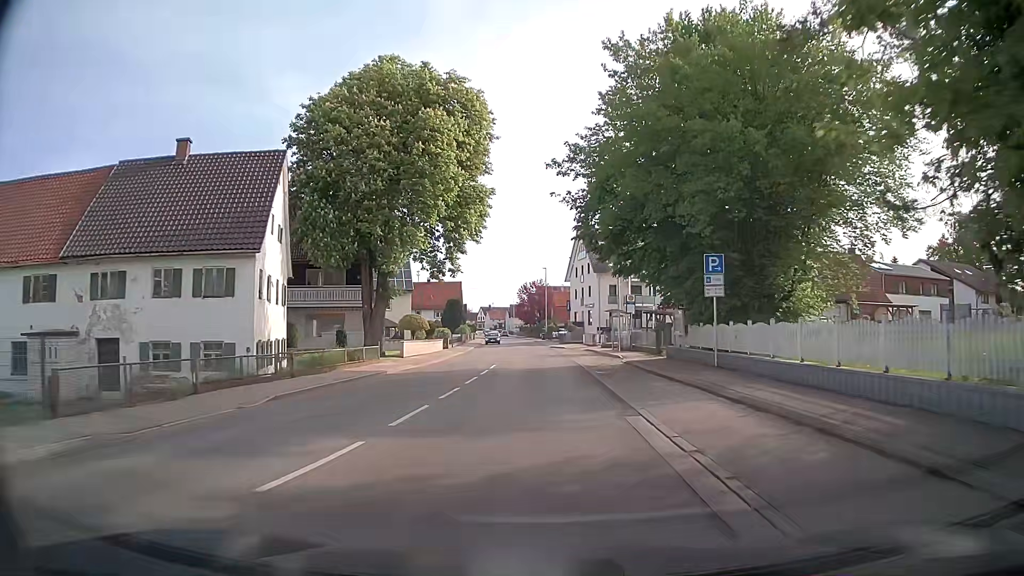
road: secondary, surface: asphalt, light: Day
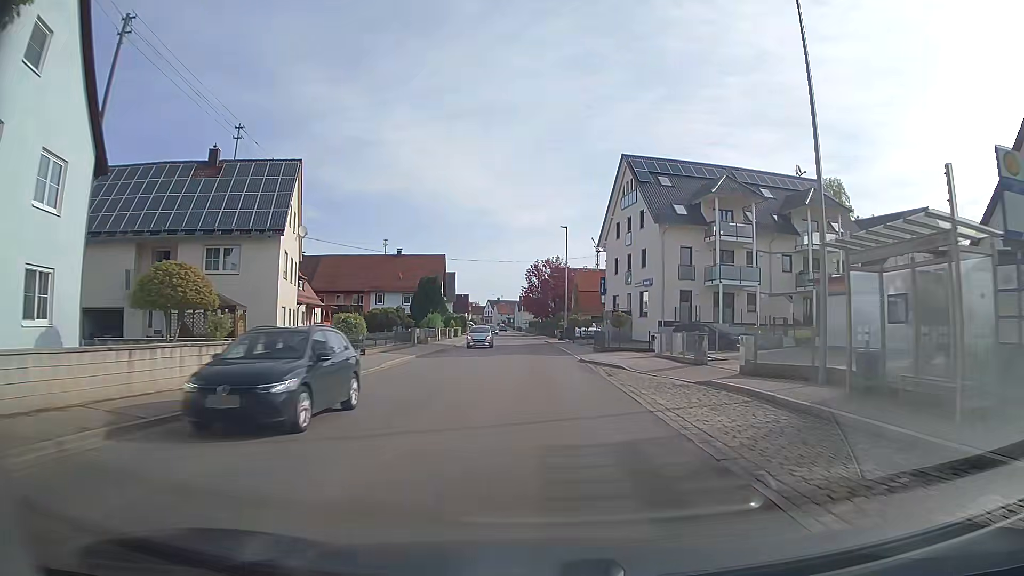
(-0.1, +36.1) m; 0°
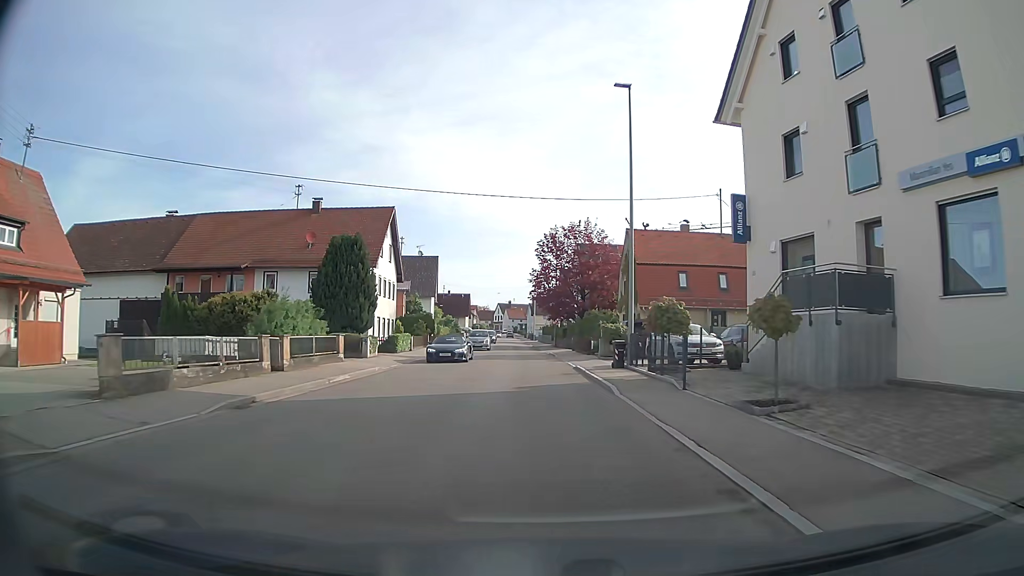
(-0.7, +37.5) m; -2°
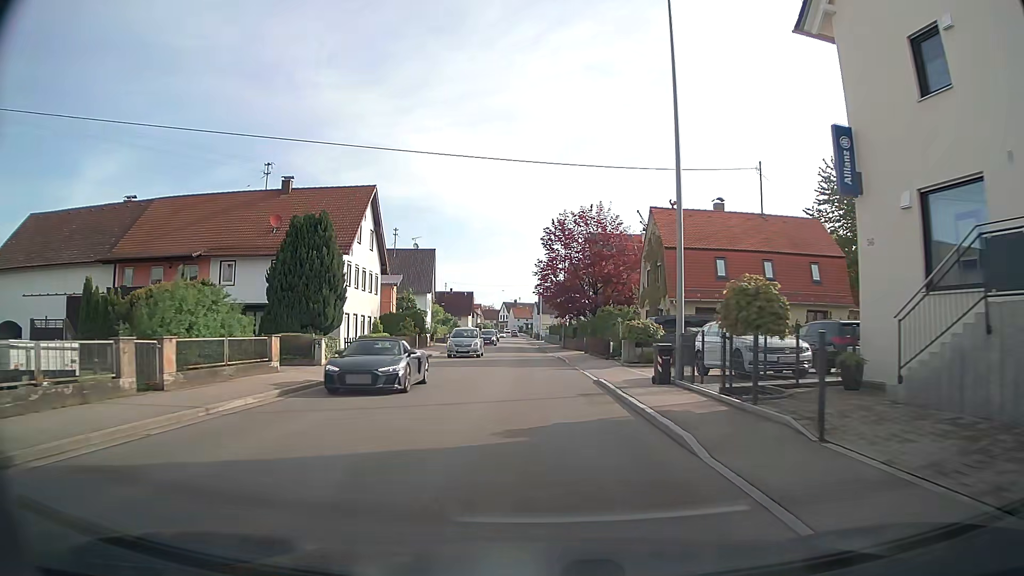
(-0.1, +7.4) m; -1°
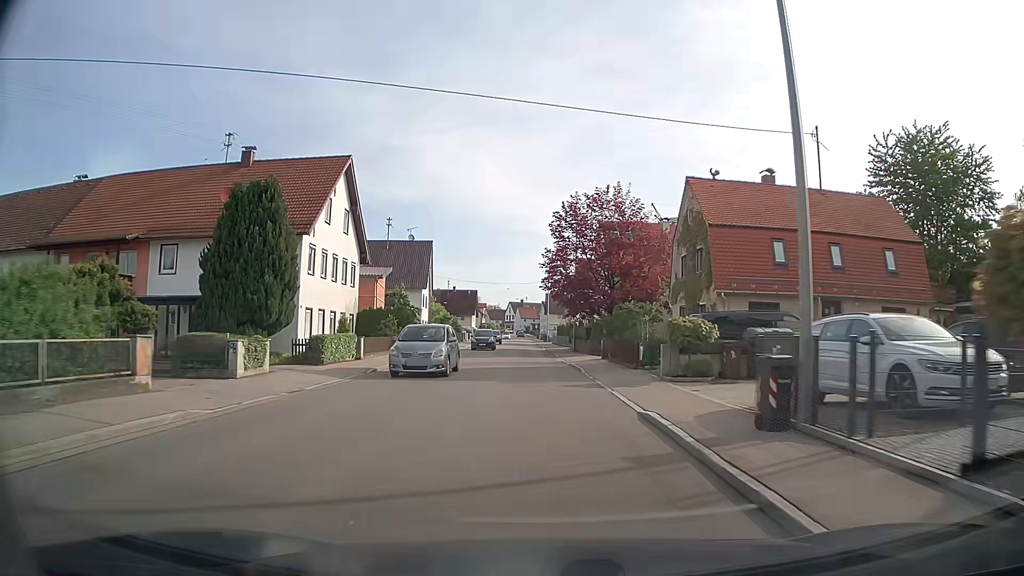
(0.0, +7.4) m; 0°
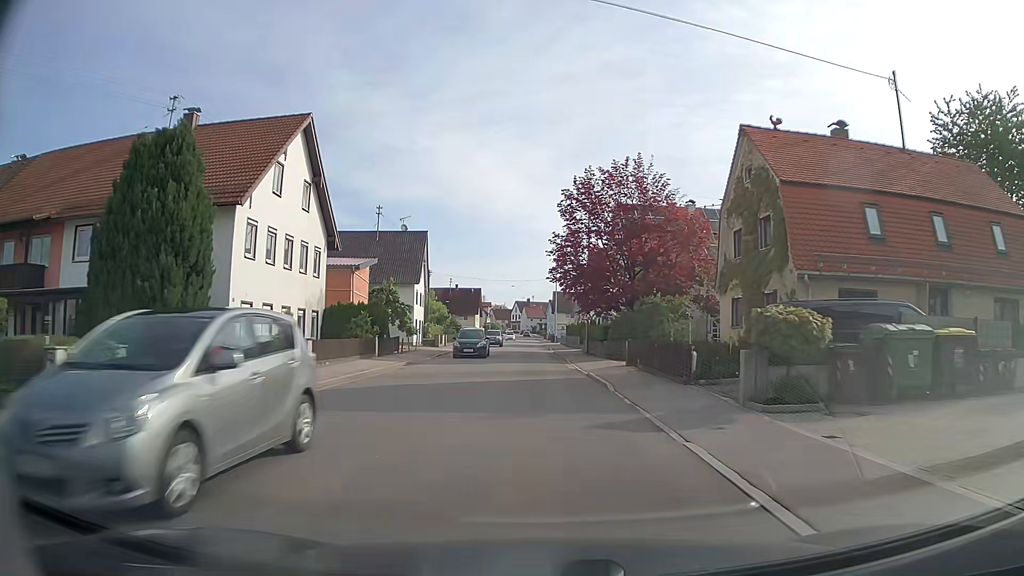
(0.0, +7.4) m; -1°
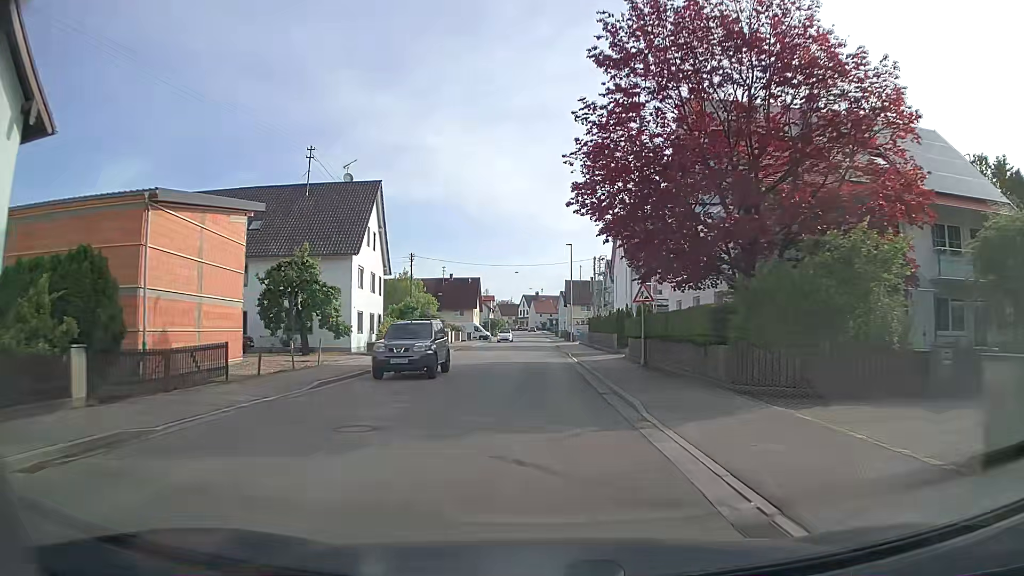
(-0.1, +22.3) m; 0°
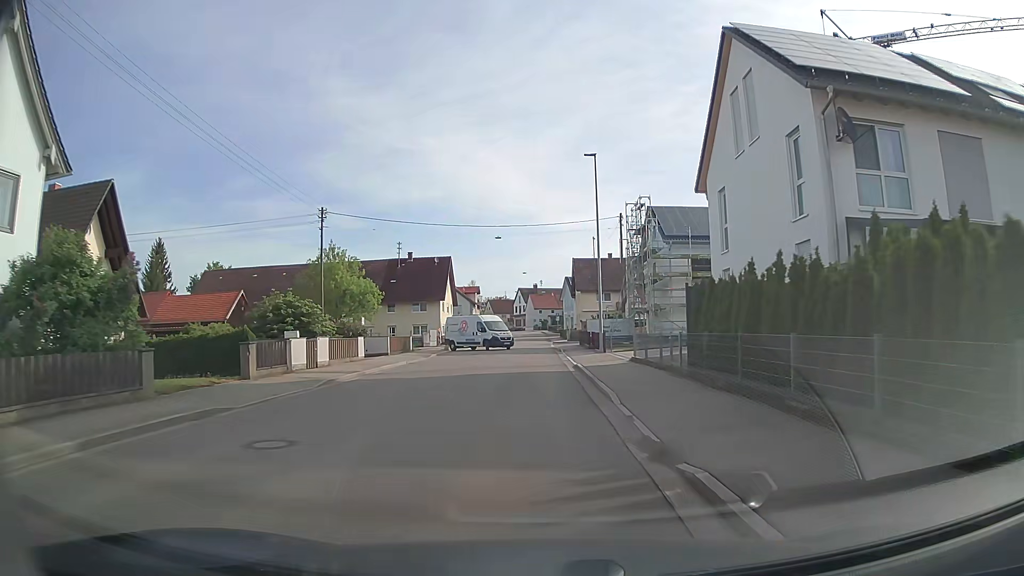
(0.0, +36.4) m; 0°
(0, +10) (0, +20) (0, +30) (-1, +40) (-1, +50) (-1, +60) (-1, +70) (-1, +80) (-2, +90) (-2, +100) m
